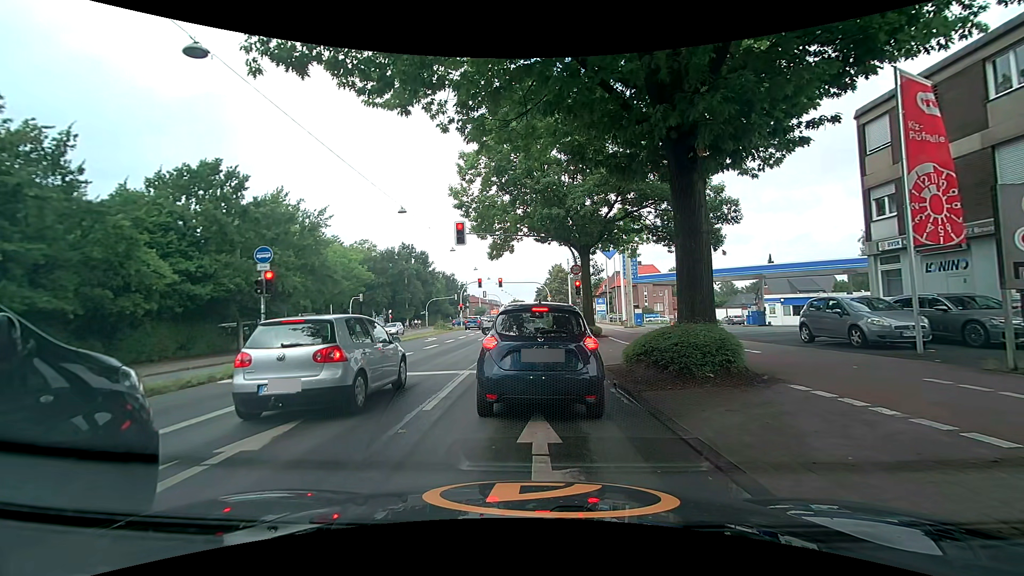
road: primary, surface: asphalt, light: Day
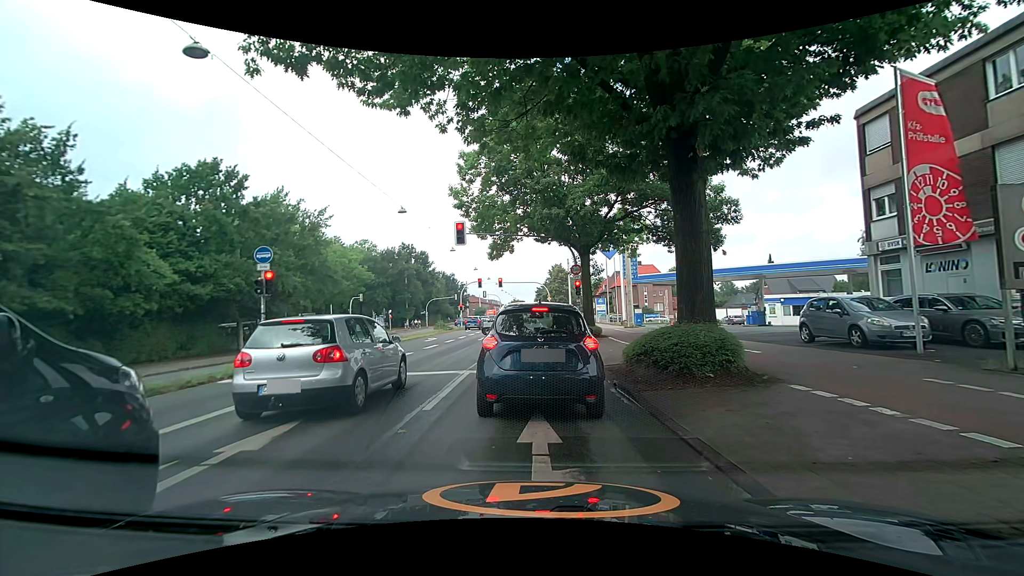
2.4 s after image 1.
(0.0, 0.0) m; 0°
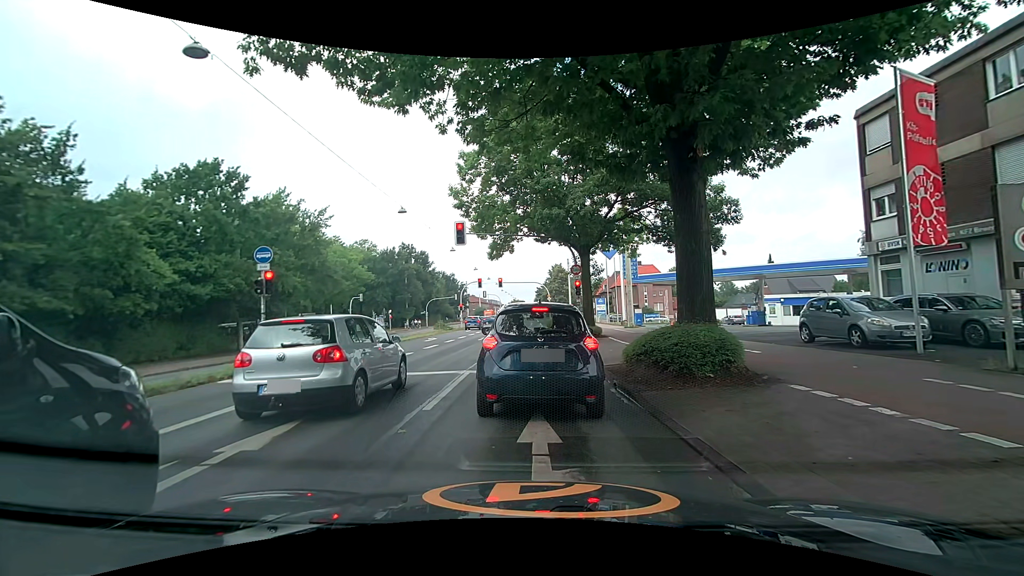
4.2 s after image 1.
(0.0, 0.0) m; 0°
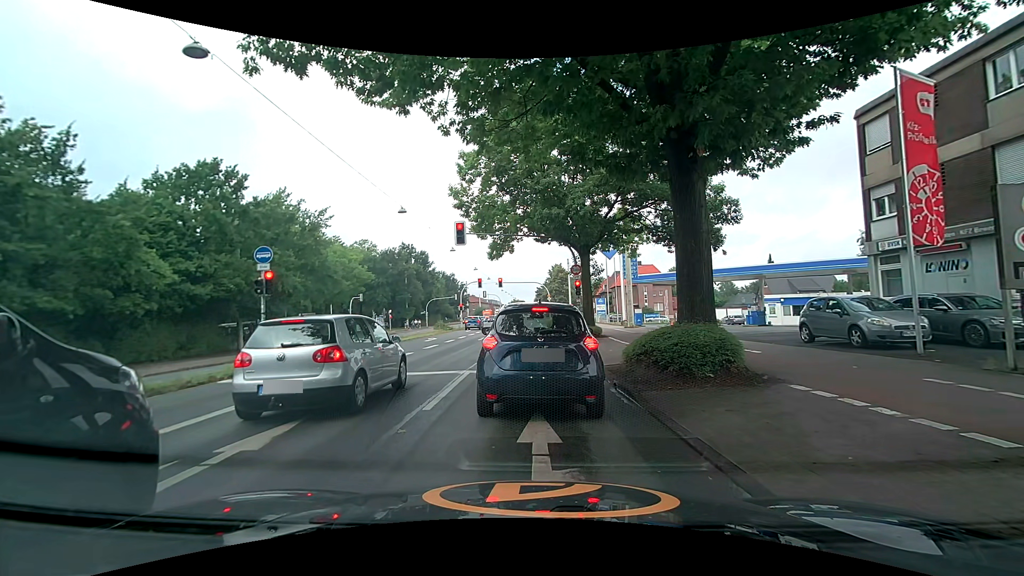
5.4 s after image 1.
(0.0, 0.0) m; 0°
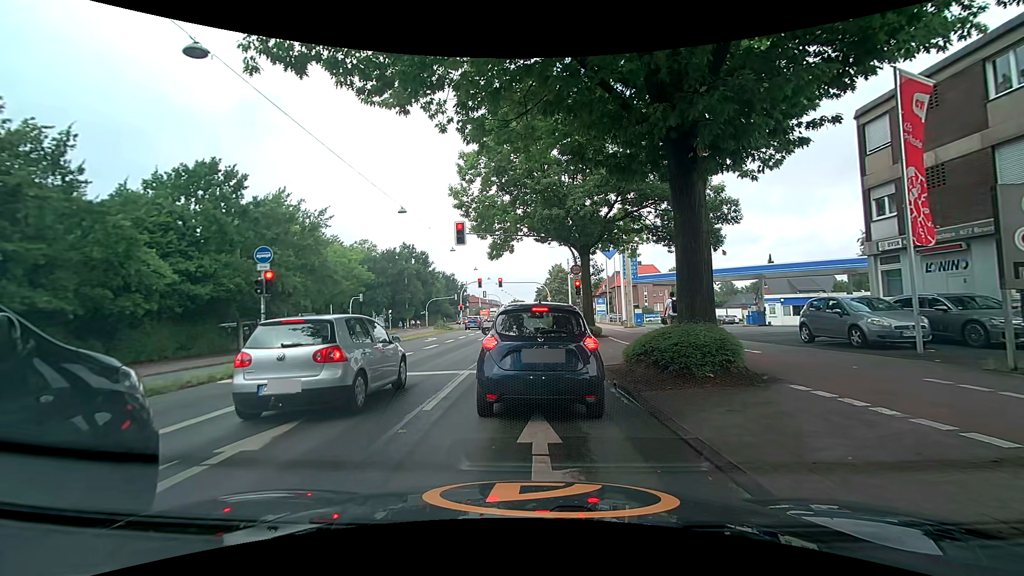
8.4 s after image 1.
(0.0, 0.0) m; 0°
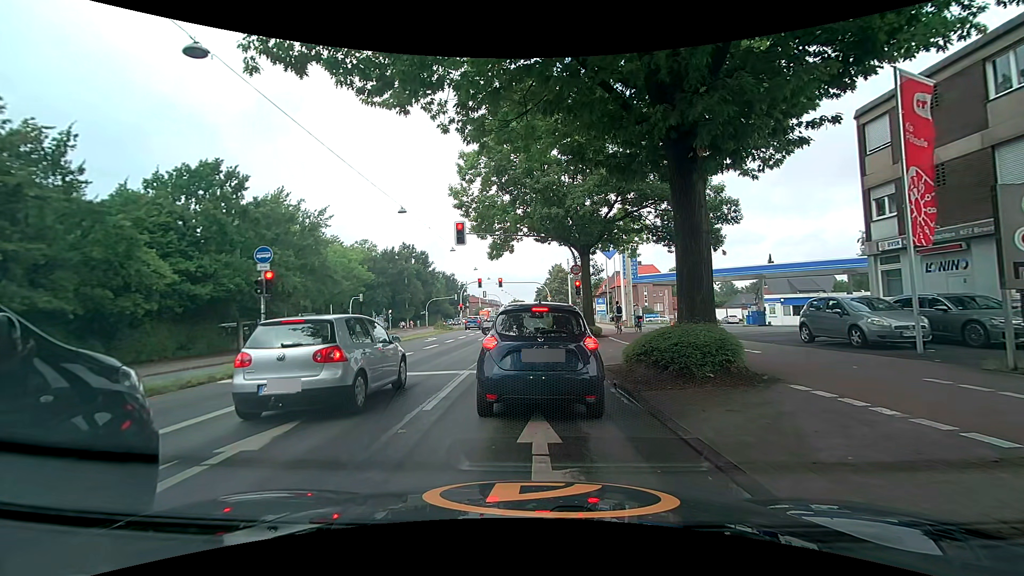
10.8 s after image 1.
(0.0, 0.0) m; 0°
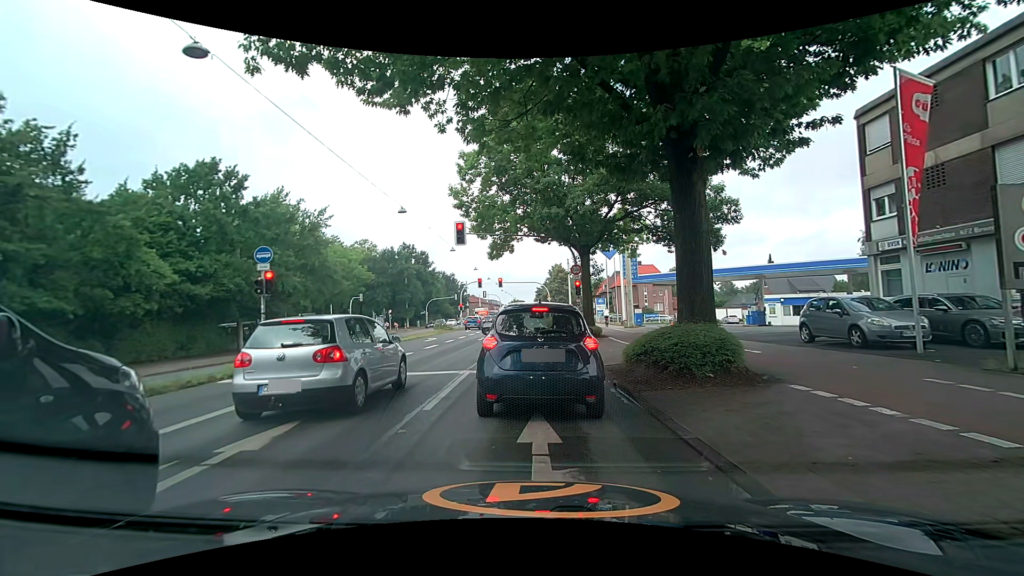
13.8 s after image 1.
(0.0, 0.0) m; 0°
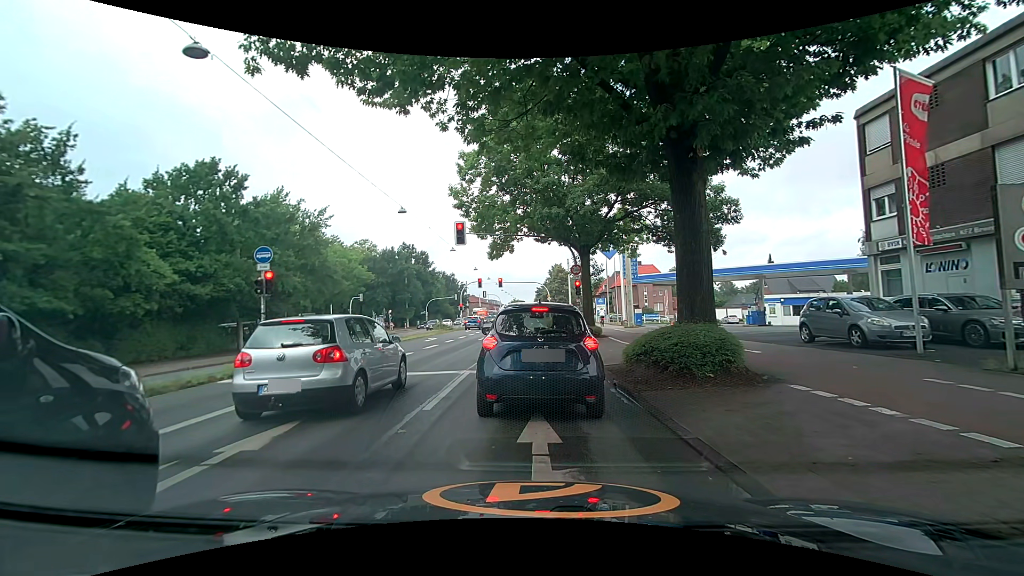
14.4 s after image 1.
(0.0, 0.0) m; 0°
